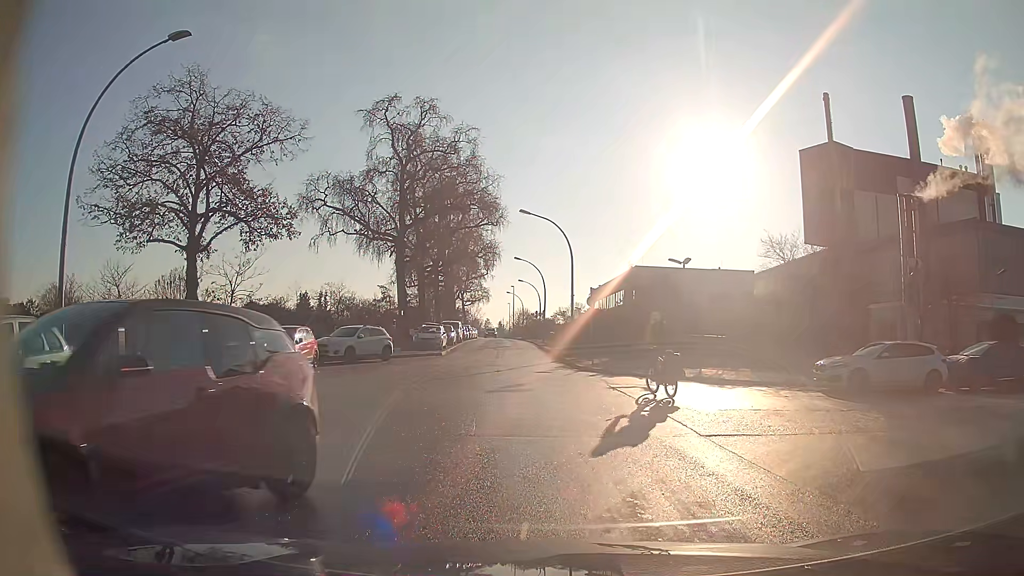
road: residential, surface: asphalt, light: Day
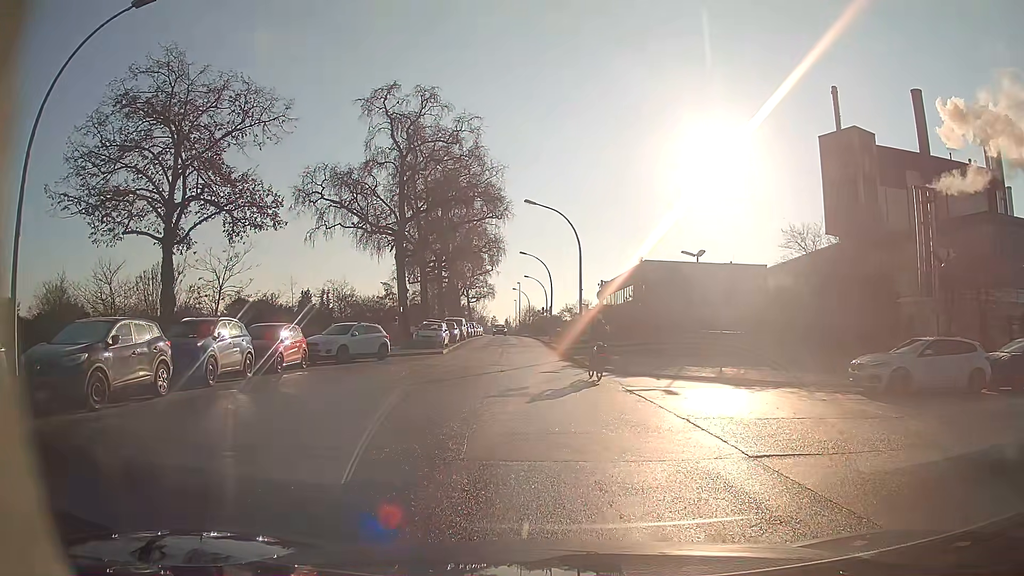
(0.0, +2.1) m; 0°
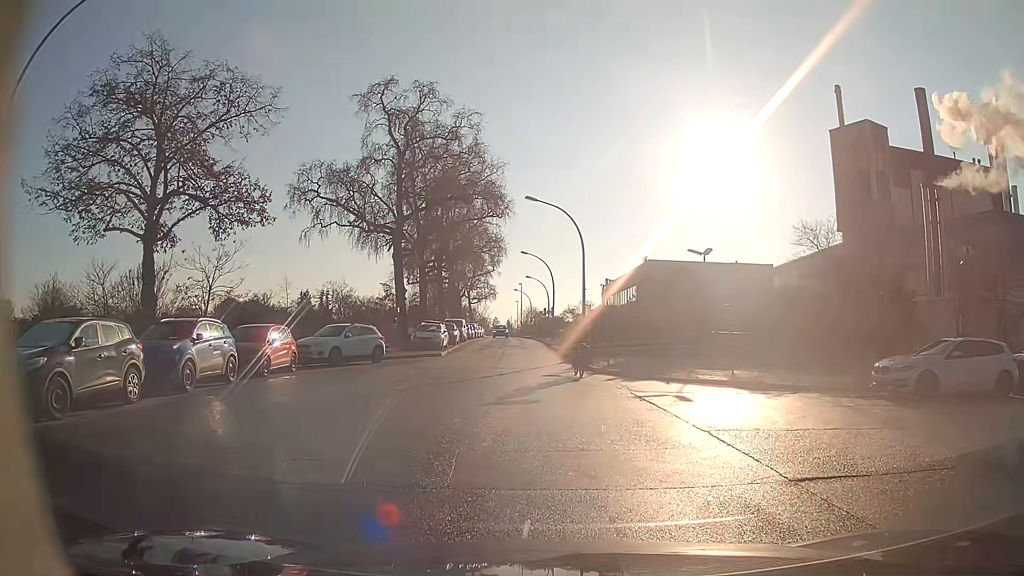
(0.0, +1.3) m; 0°
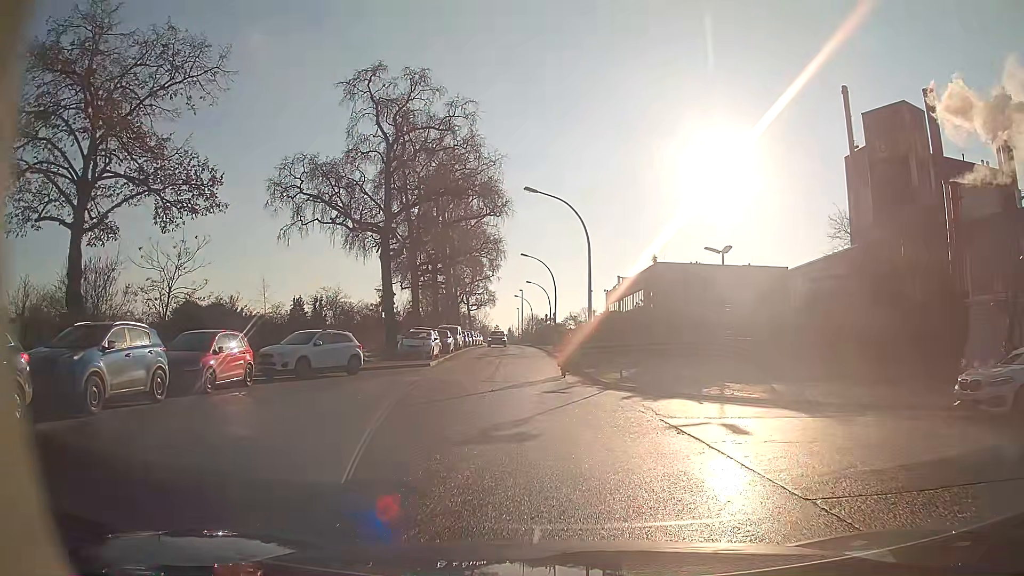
(0.0, +4.0) m; 0°
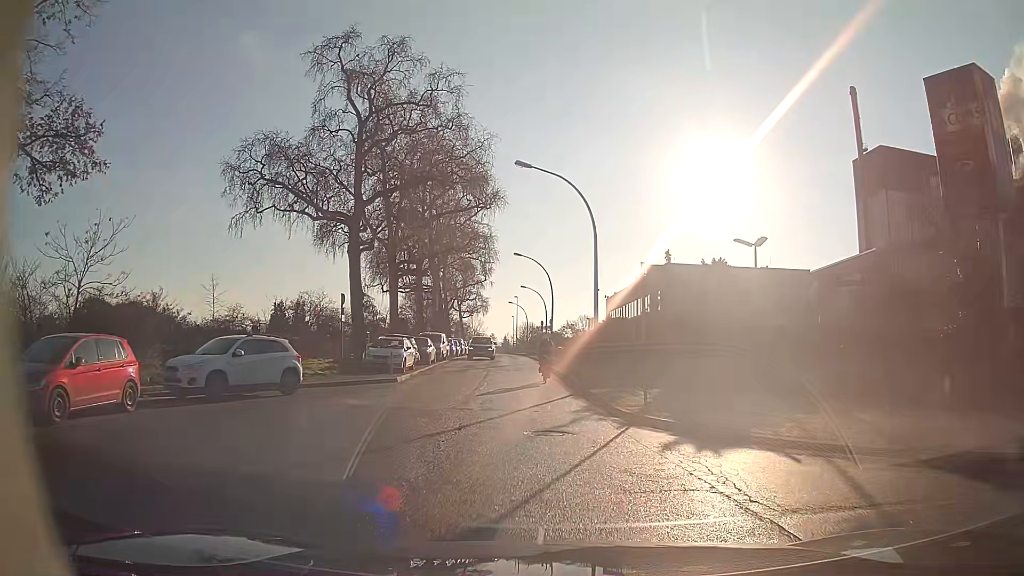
(0.0, +6.2) m; +1°
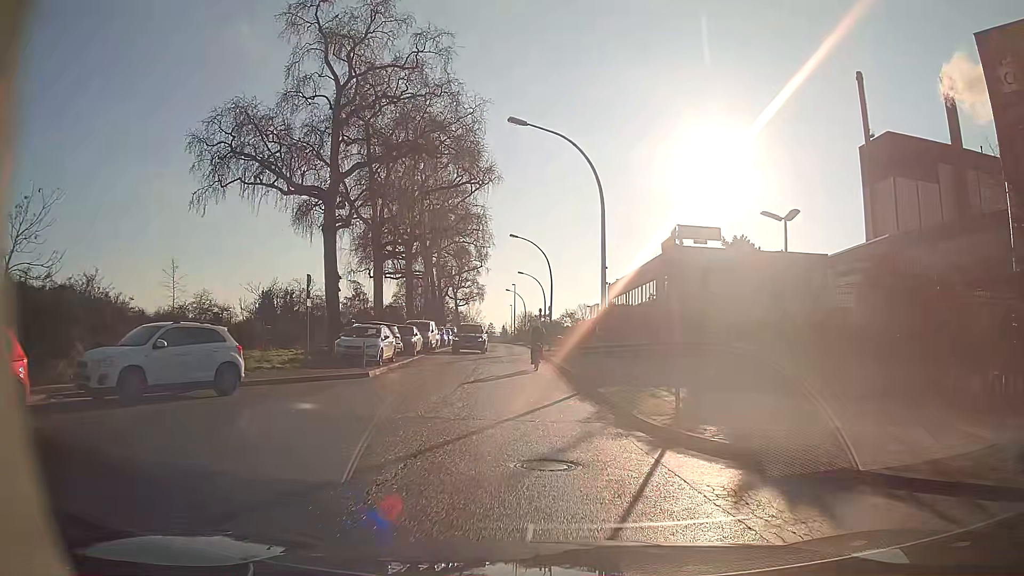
(0.0, +3.9) m; -1°
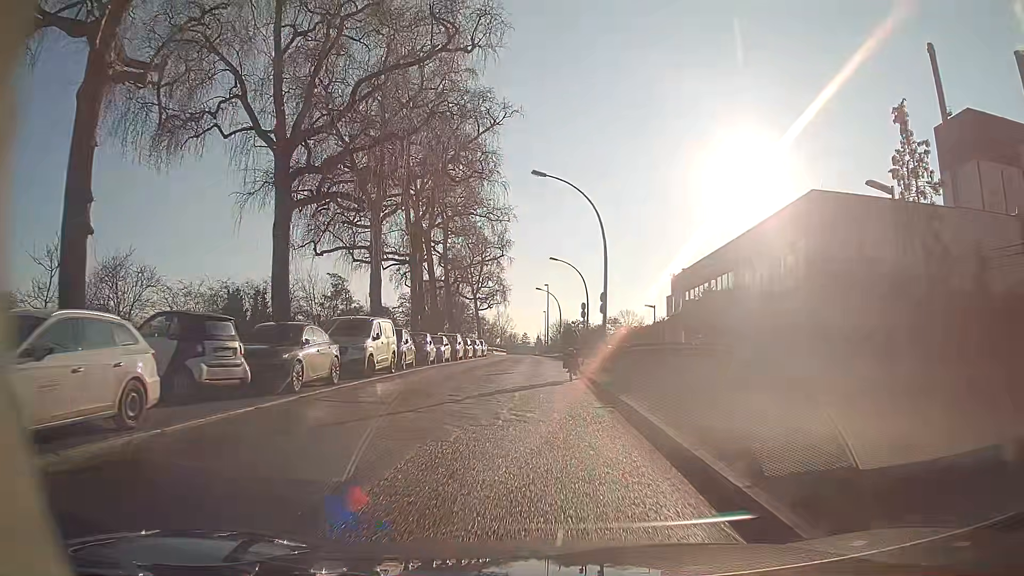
(-0.4, +20.2) m; -3°
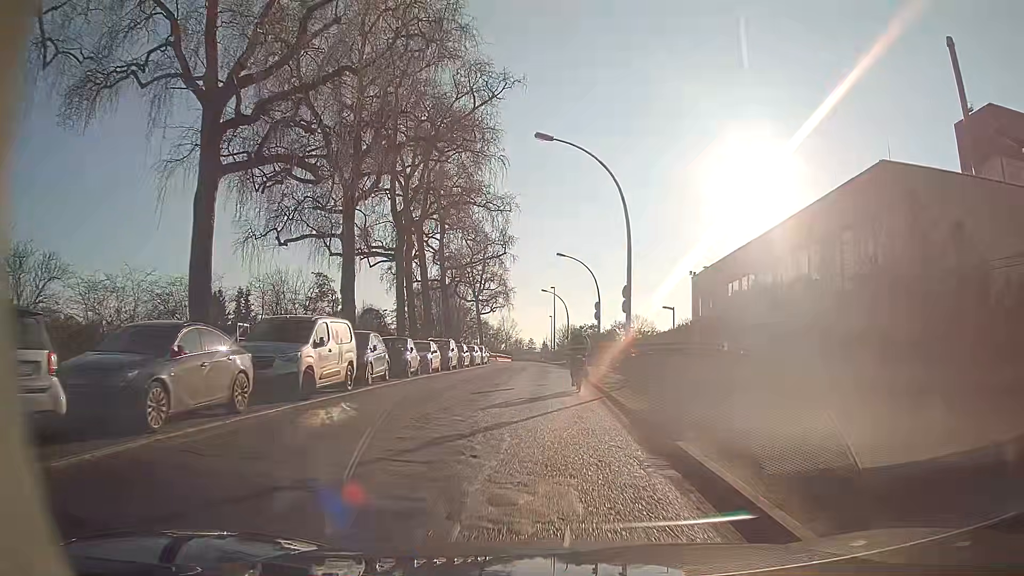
(0.0, +5.8) m; 0°
